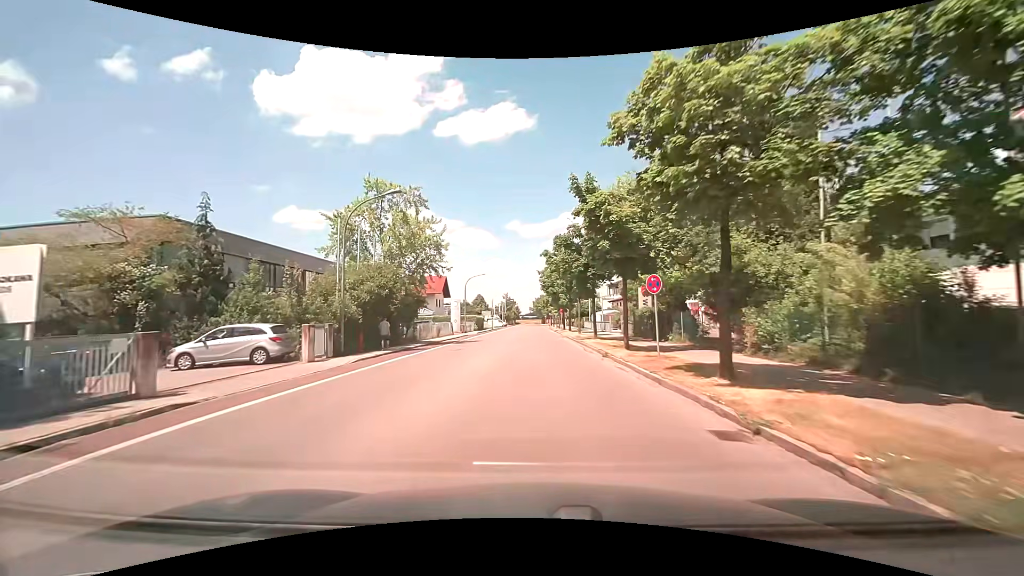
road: tertiary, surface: asphalt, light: Day
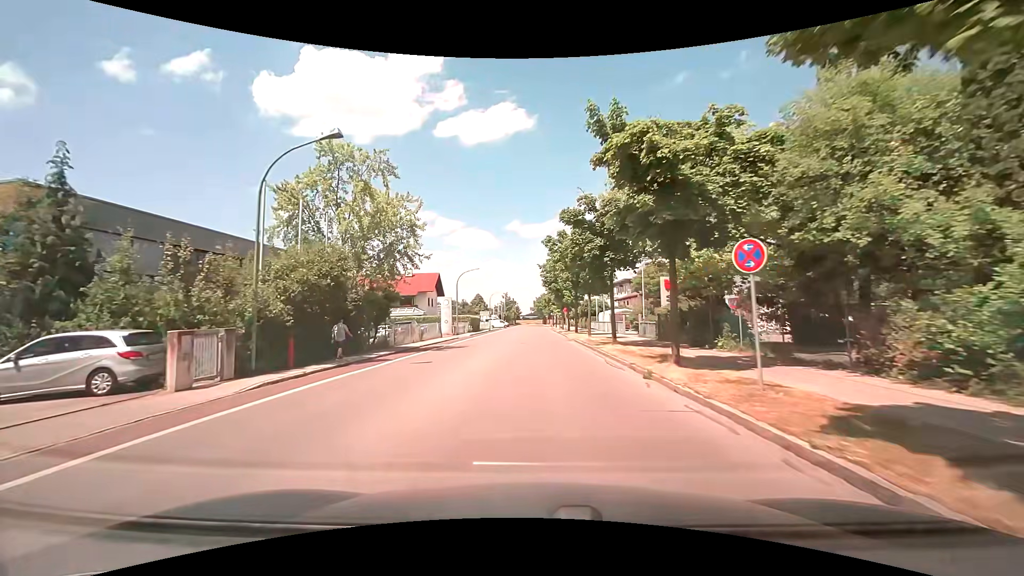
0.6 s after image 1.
(+0.1, +6.9) m; +1°
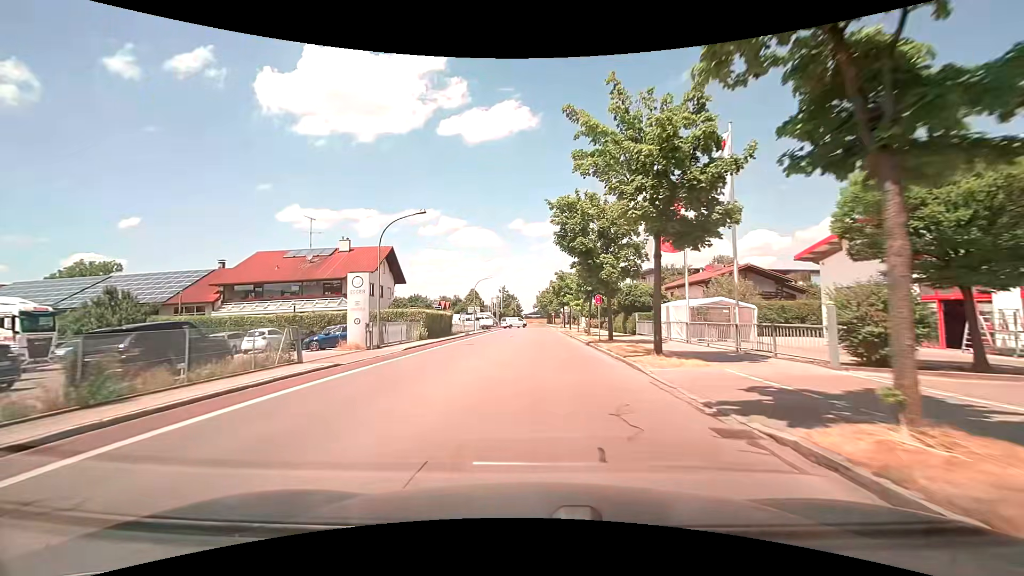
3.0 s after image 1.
(-0.2, +28.1) m; 0°
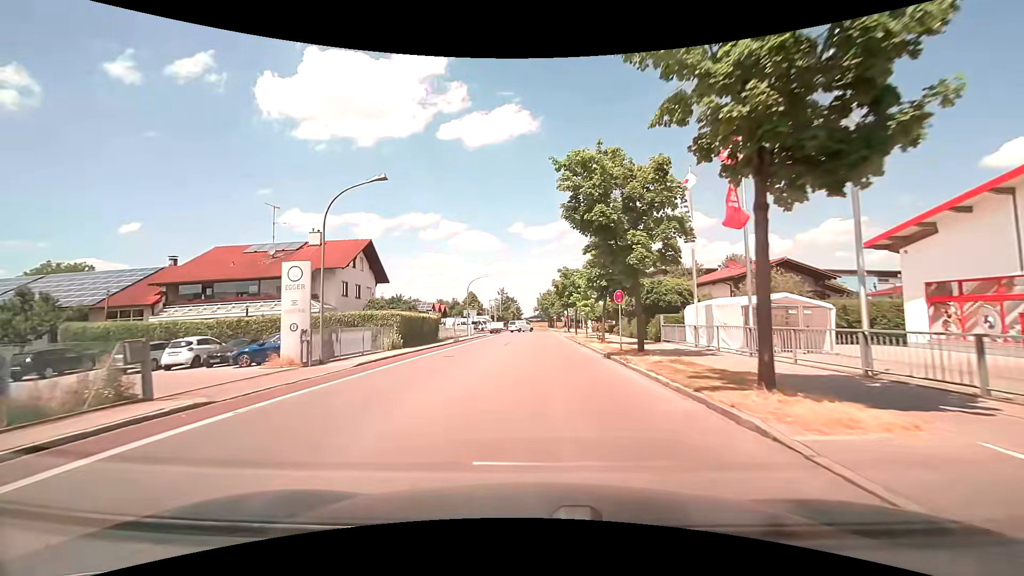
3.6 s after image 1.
(-0.1, +7.1) m; -1°
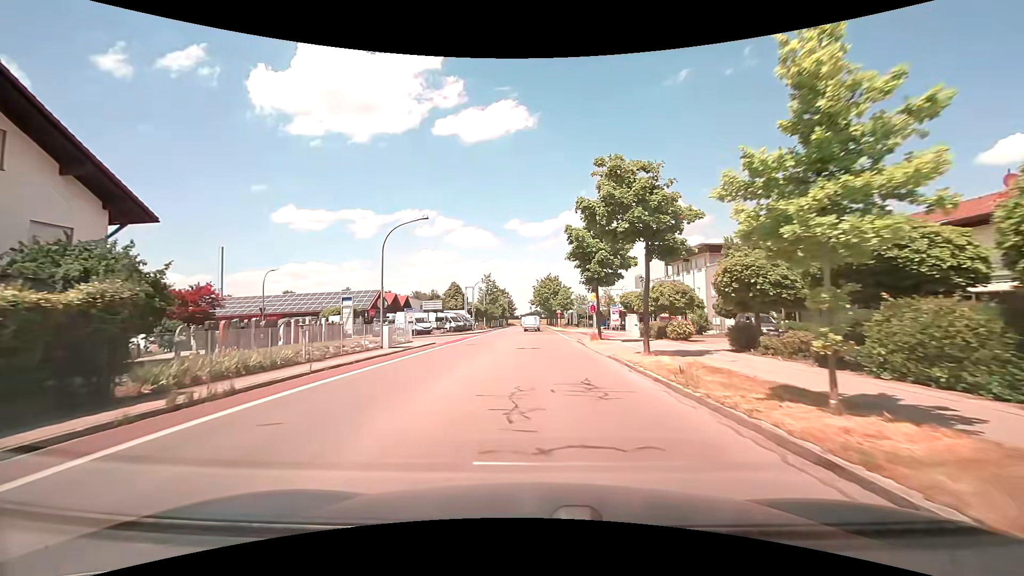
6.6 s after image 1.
(+0.2, +32.0) m; 0°
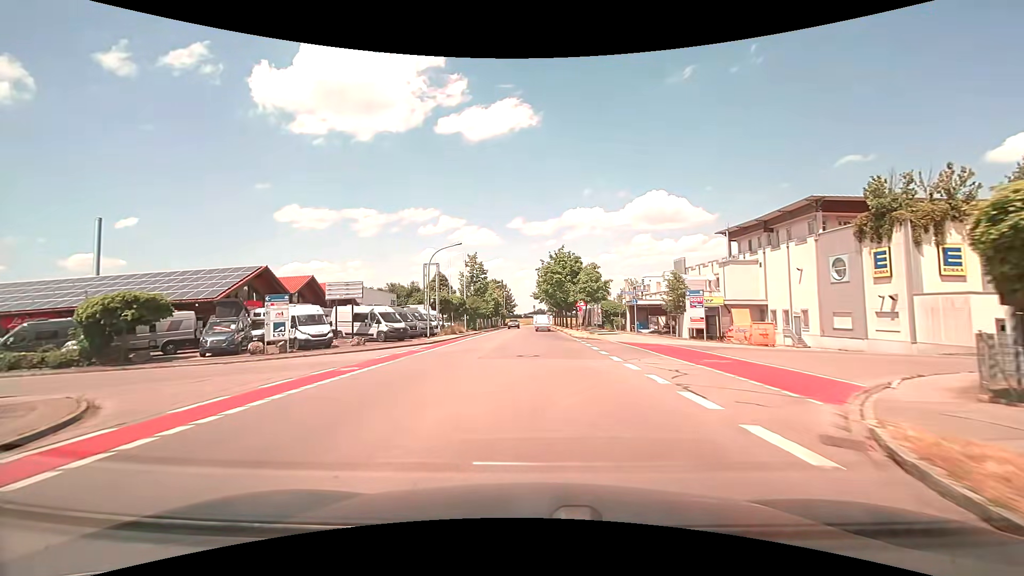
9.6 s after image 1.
(-0.1, +30.5) m; 0°
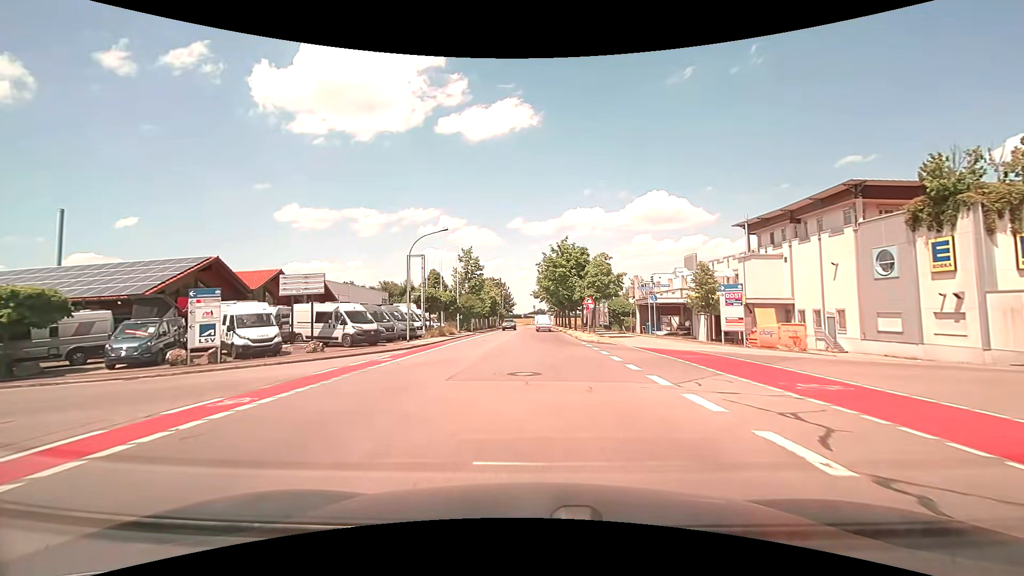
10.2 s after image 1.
(0.0, +6.1) m; 0°
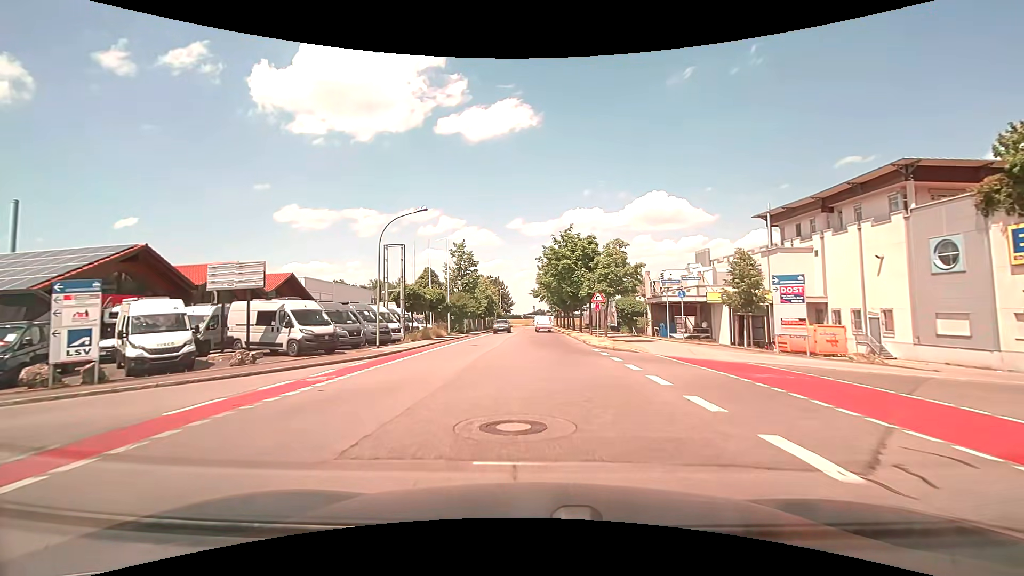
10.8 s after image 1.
(0.0, +6.0) m; 0°
(0, +10) (0, +20) (0, +30) (0, +40) (0, +50) (0, +60) (0, +70) (0, +80) (+1, +90) (+3, +100) m
